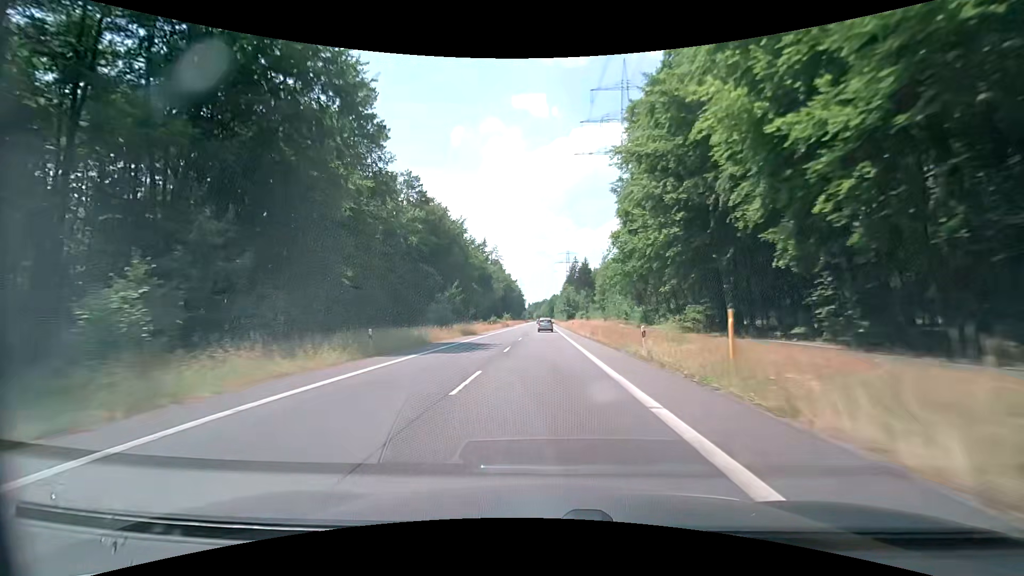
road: secondary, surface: asphalt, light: Day
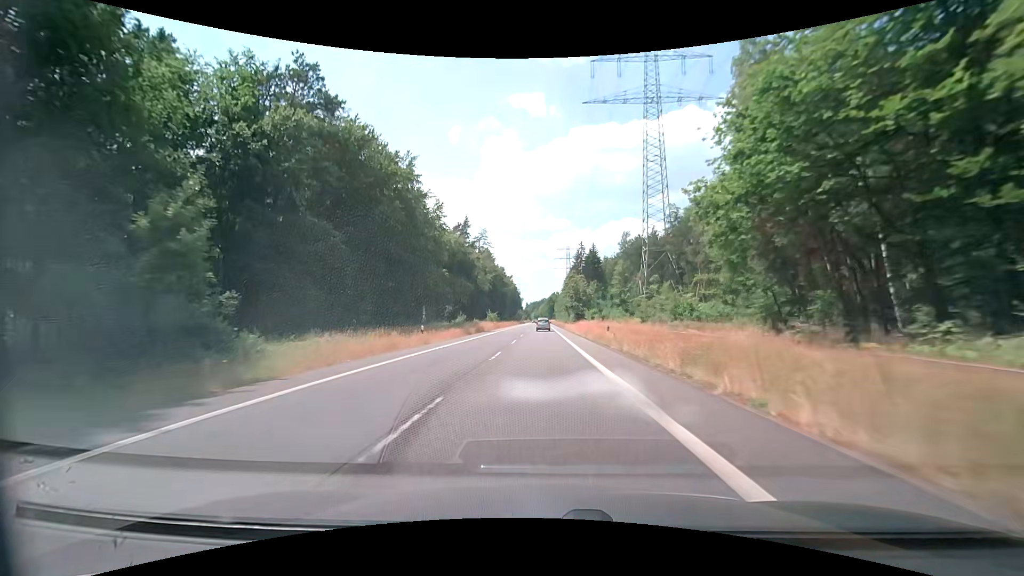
(+0.1, +40.2) m; 0°
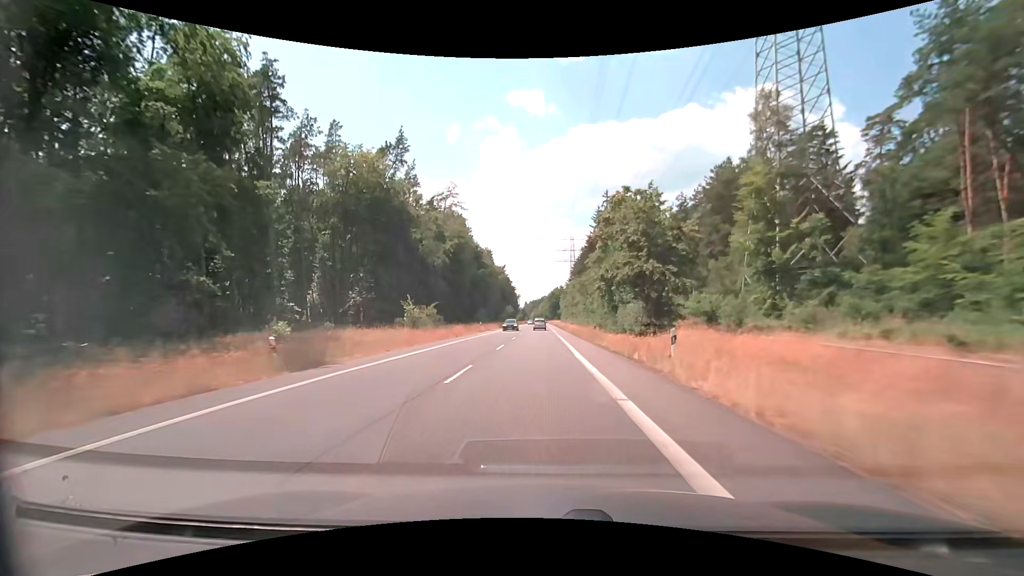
(-0.2, +66.1) m; 0°
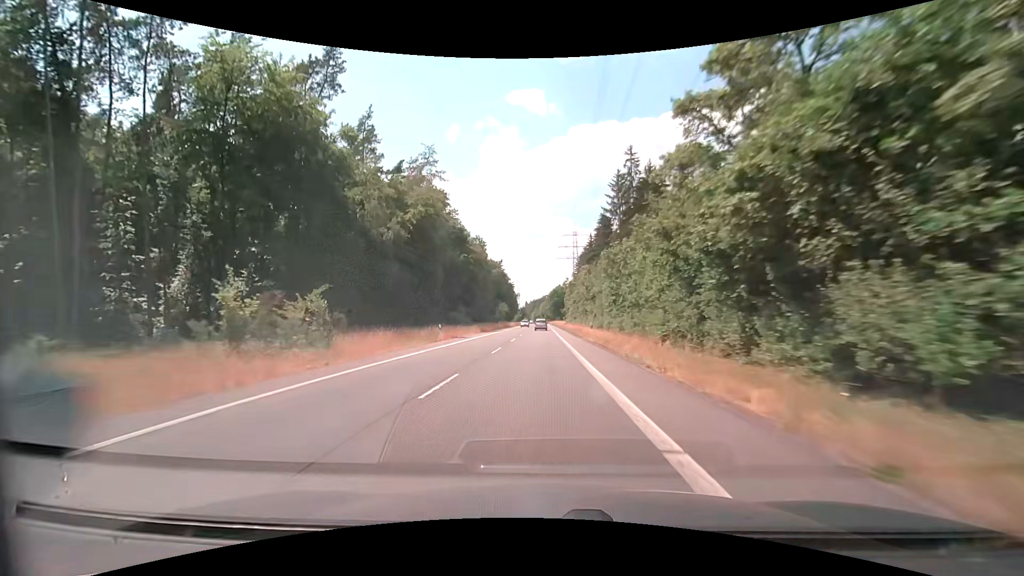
(0.0, +26.1) m; 0°
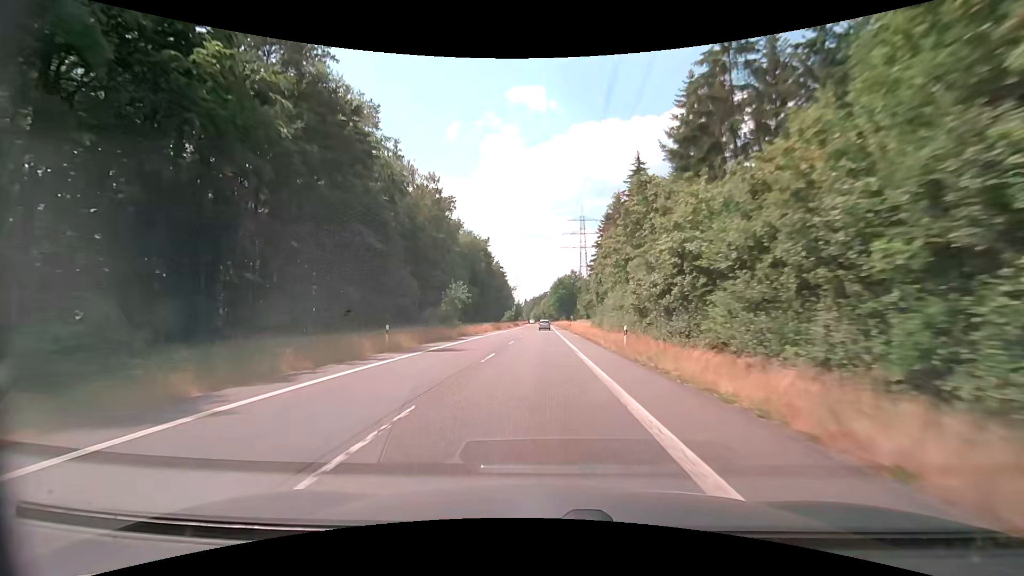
(-0.1, +64.6) m; 0°
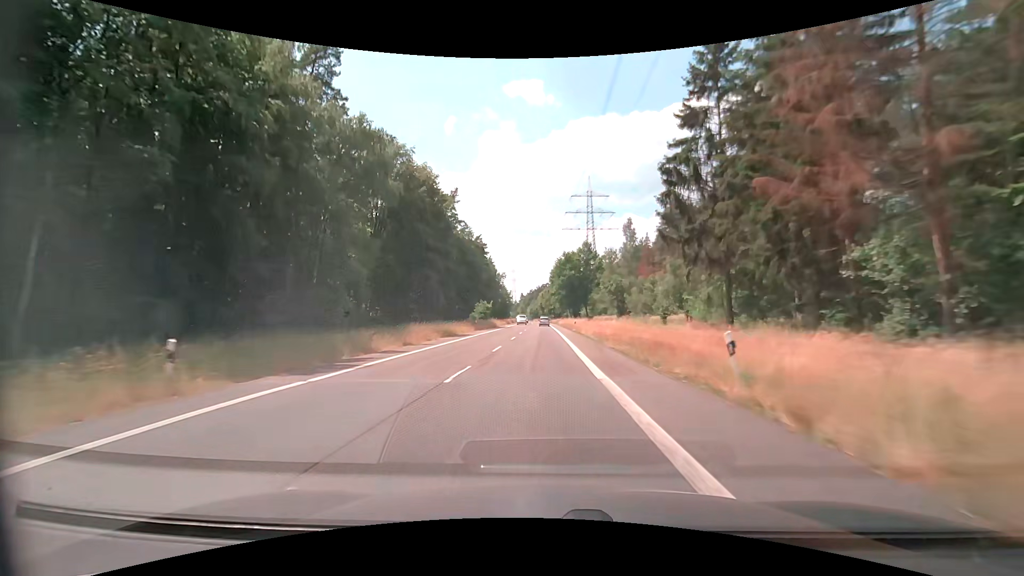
(+0.1, +63.9) m; 0°
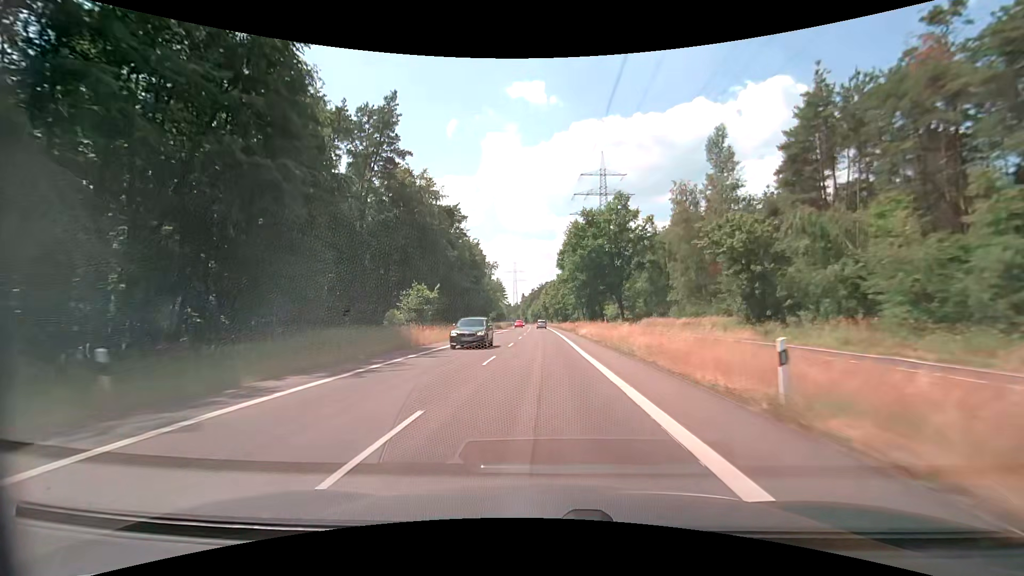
(0.0, +50.9) m; 0°
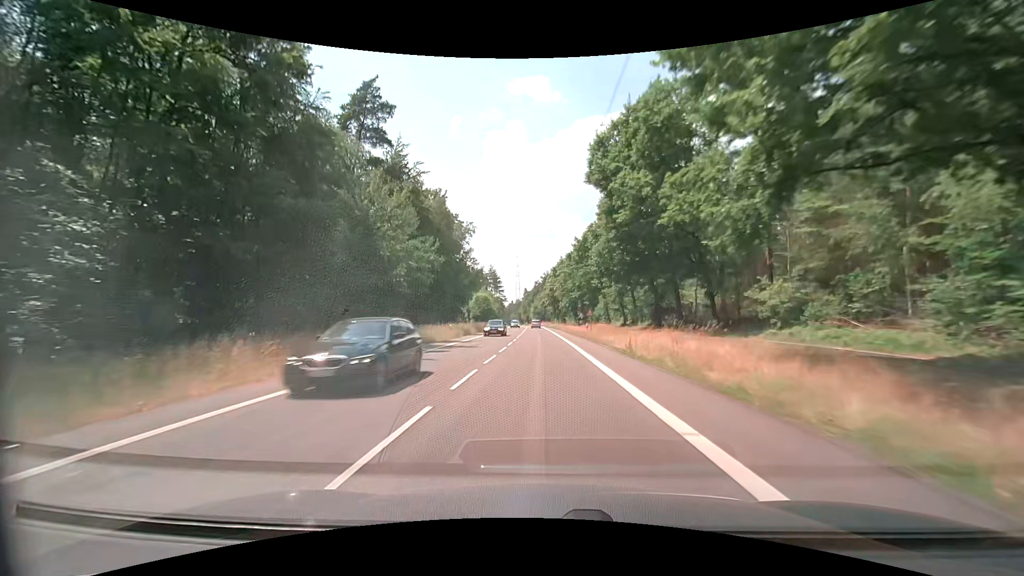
(-0.2, +63.3) m; -1°
(0, +10) (0, +20) (0, +30) (0, +40) (0, +50) (0, +60) (0, +70) (-1, +80) (-1, +90) (-1, +100) m
